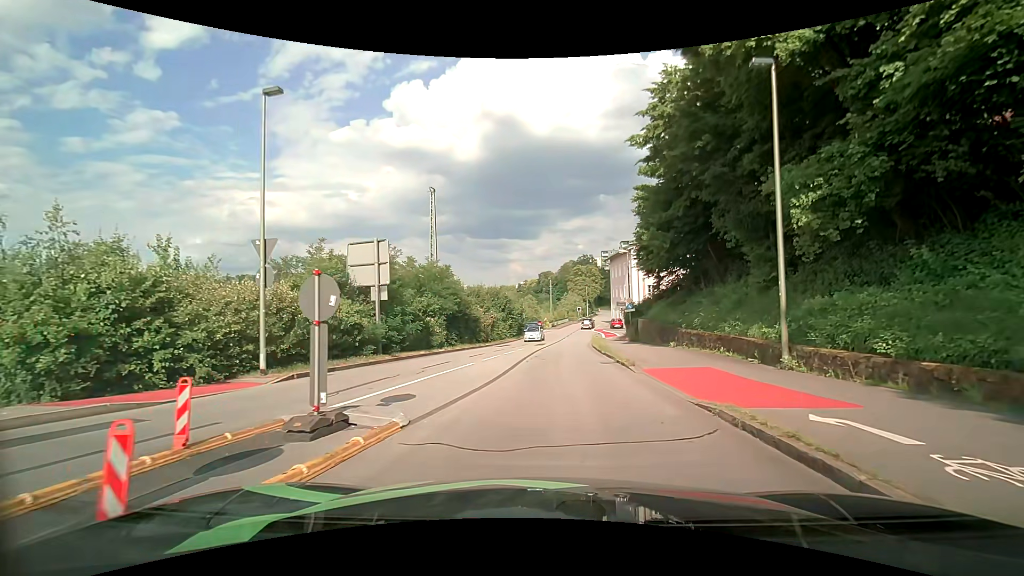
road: residential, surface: asphalt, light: Day
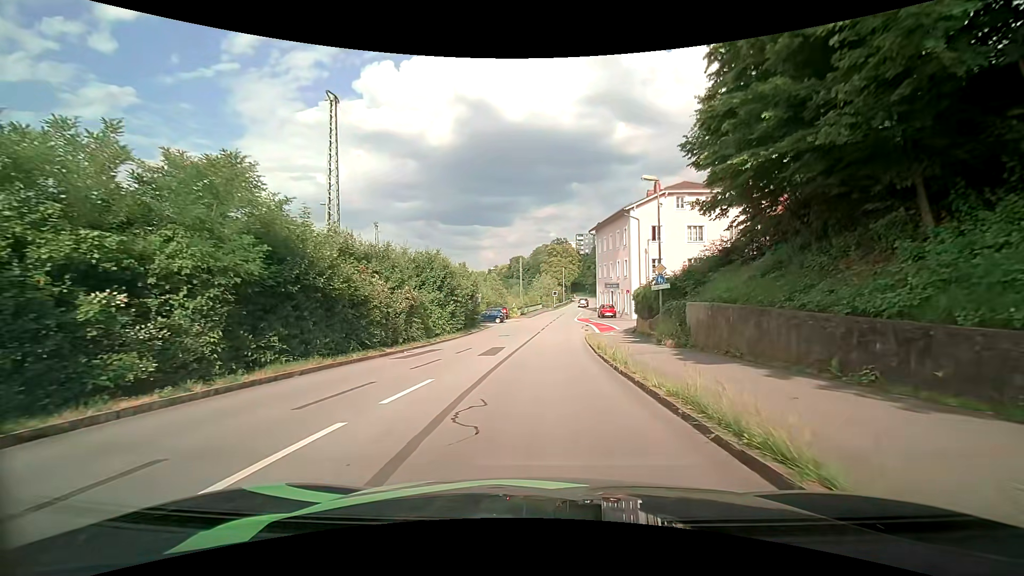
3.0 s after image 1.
(+0.8, +20.2) m; +3°
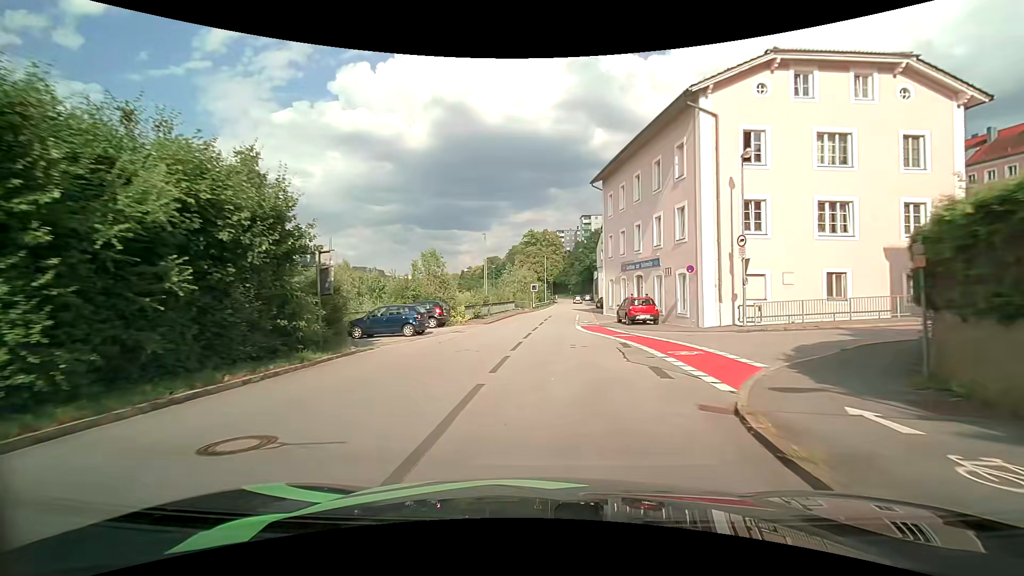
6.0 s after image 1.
(+0.7, +28.3) m; +3°
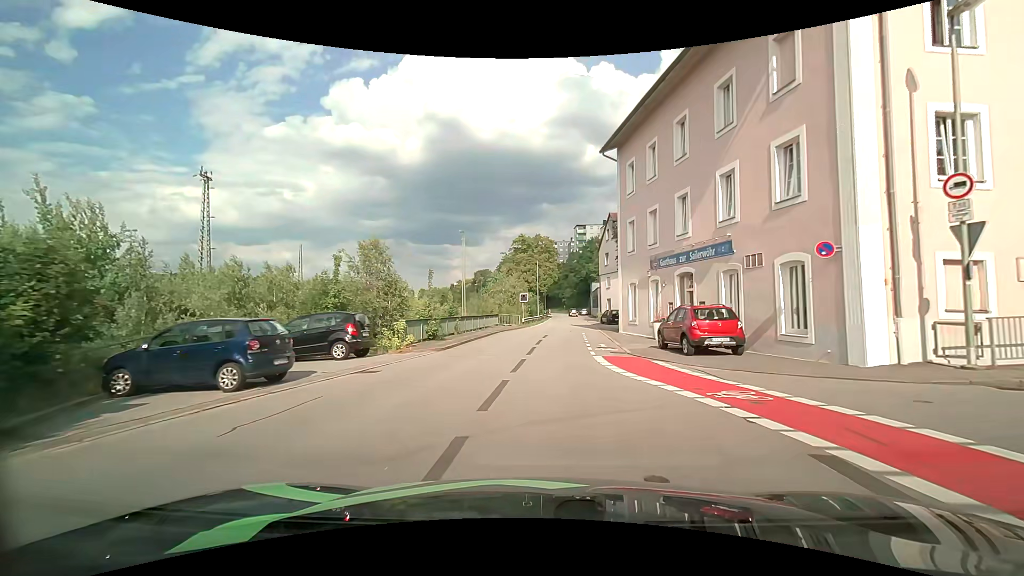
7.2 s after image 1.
(+0.1, +12.4) m; +1°
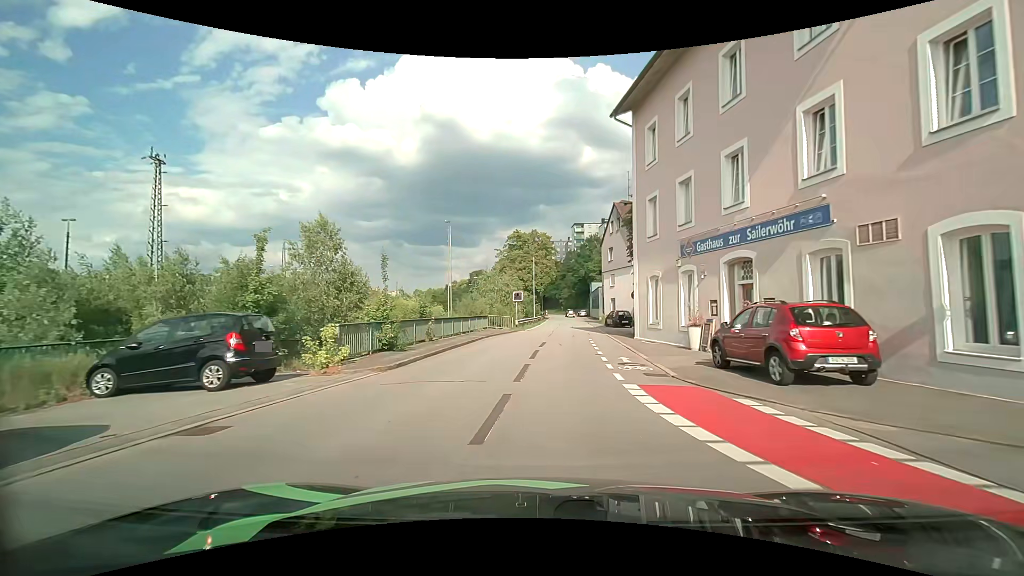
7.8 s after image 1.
(0.0, +6.1) m; +1°
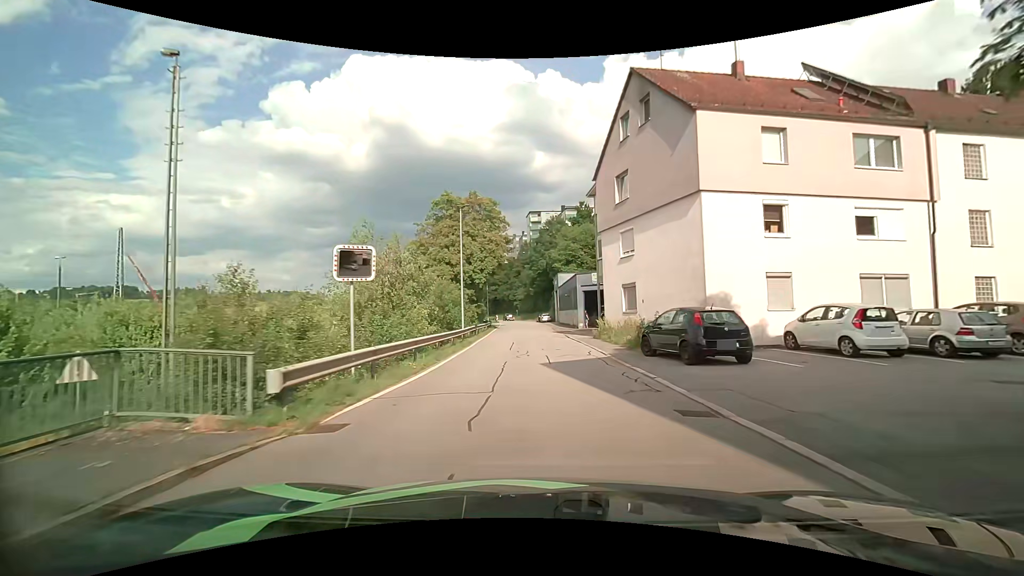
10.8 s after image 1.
(+1.0, +30.1) m; +5°
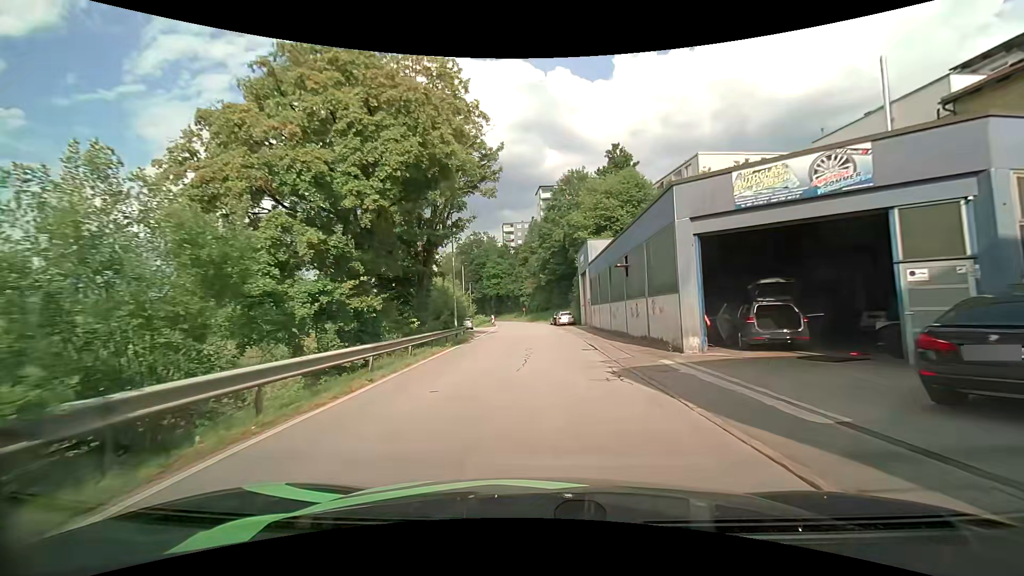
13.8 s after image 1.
(-0.2, +30.5) m; -1°
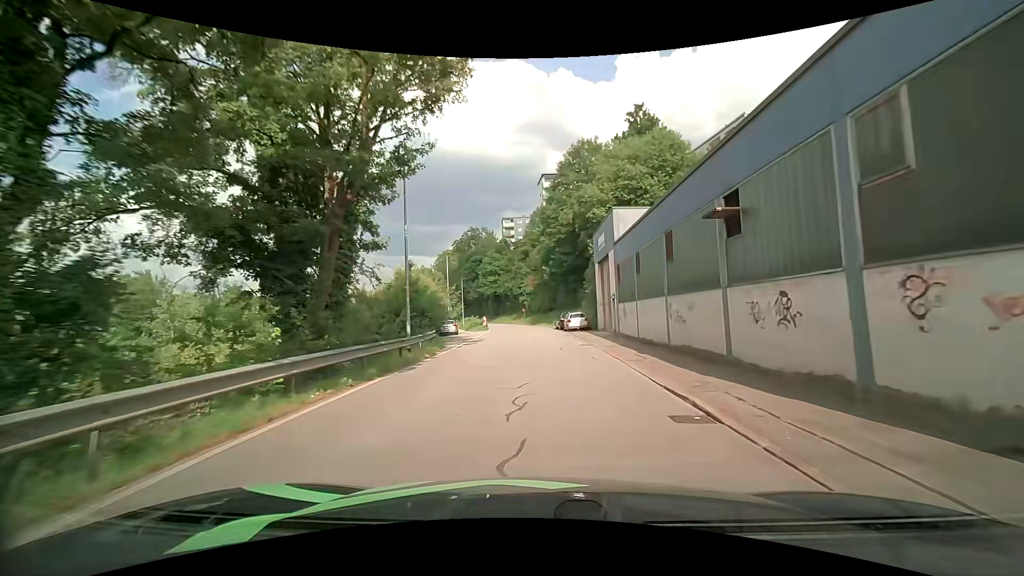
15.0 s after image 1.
(-0.1, +12.1) m; 0°
(0, +10) (0, +20) (0, +30) (0, +40) (-1, +50) (-2, +60) (-4, +70) (-5, +80) (-8, +89) (-10, +99) m
